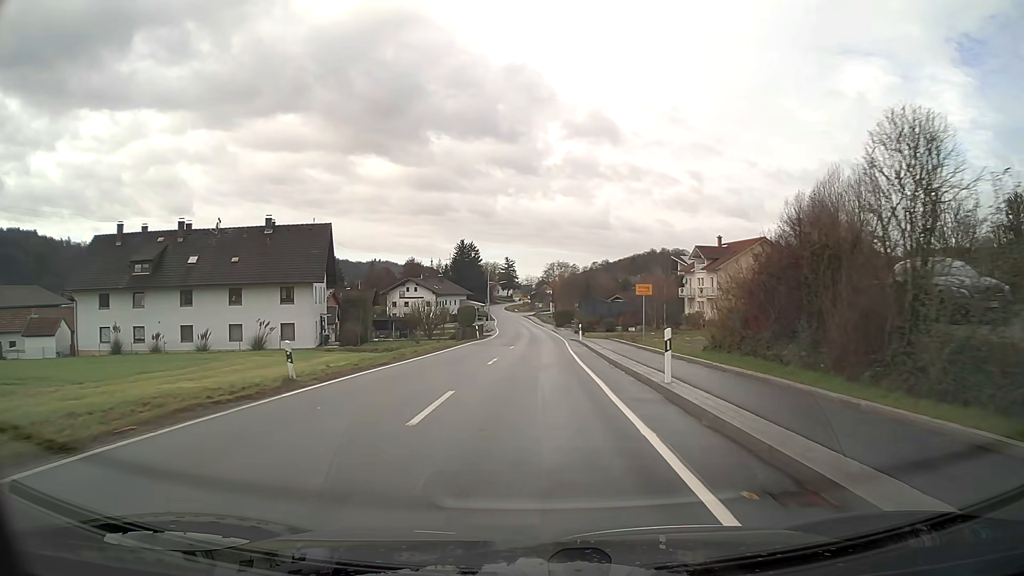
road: secondary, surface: asphalt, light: Day
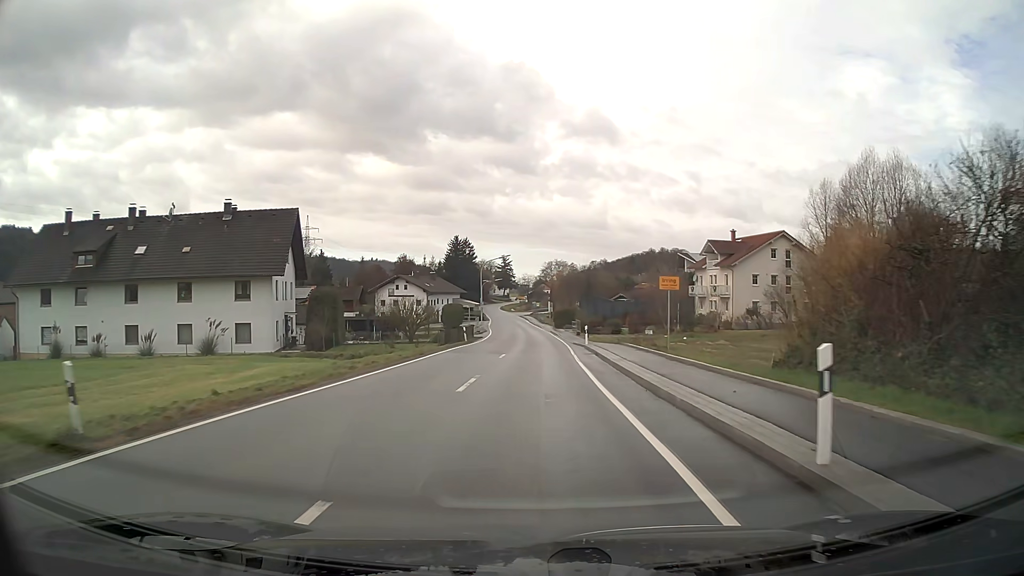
(0.0, +7.5) m; 0°
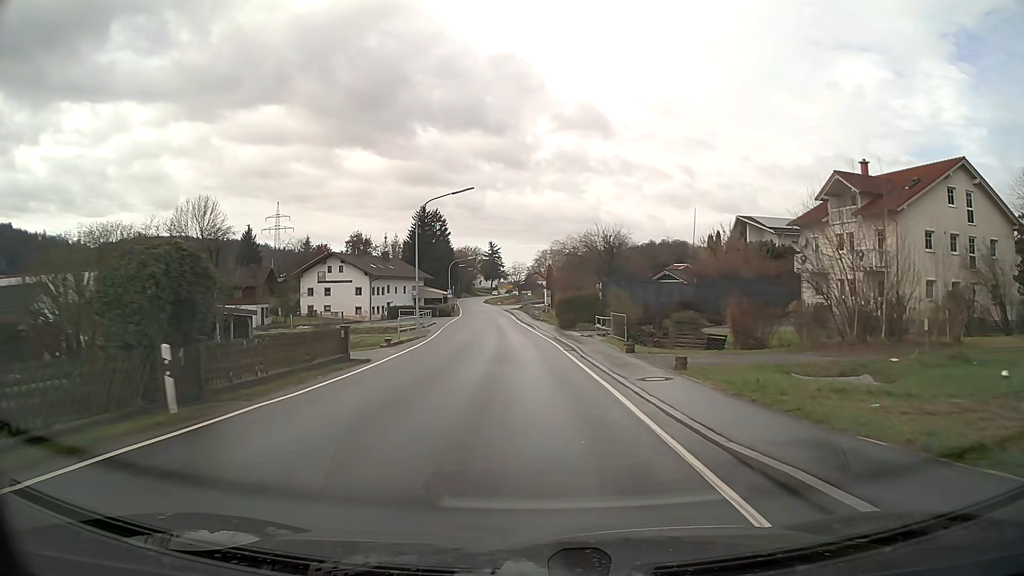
(+0.3, +37.4) m; 0°
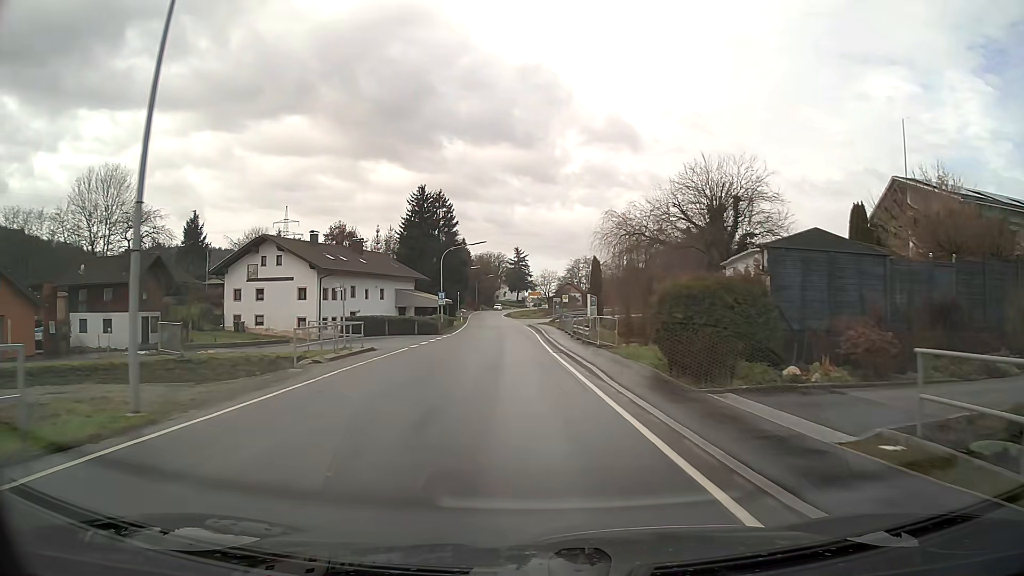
(-0.7, +30.4) m; -3°
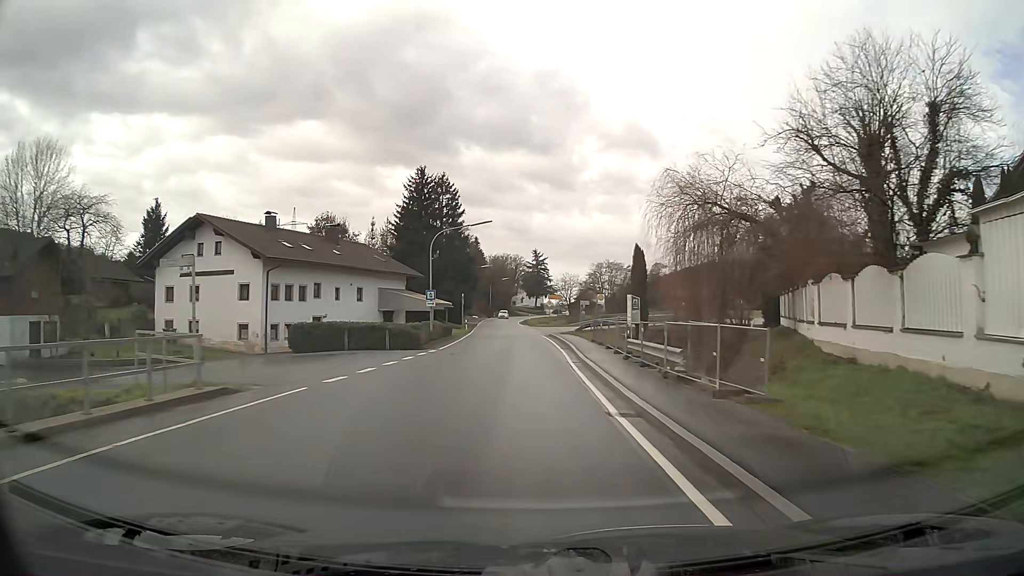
(-0.2, +15.1) m; -1°
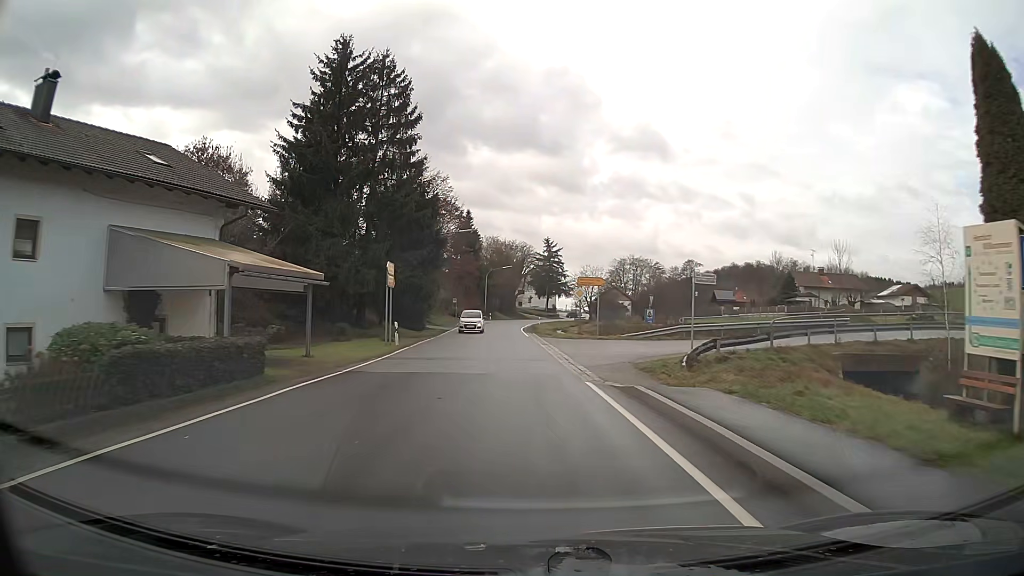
(-0.2, +37.3) m; -1°
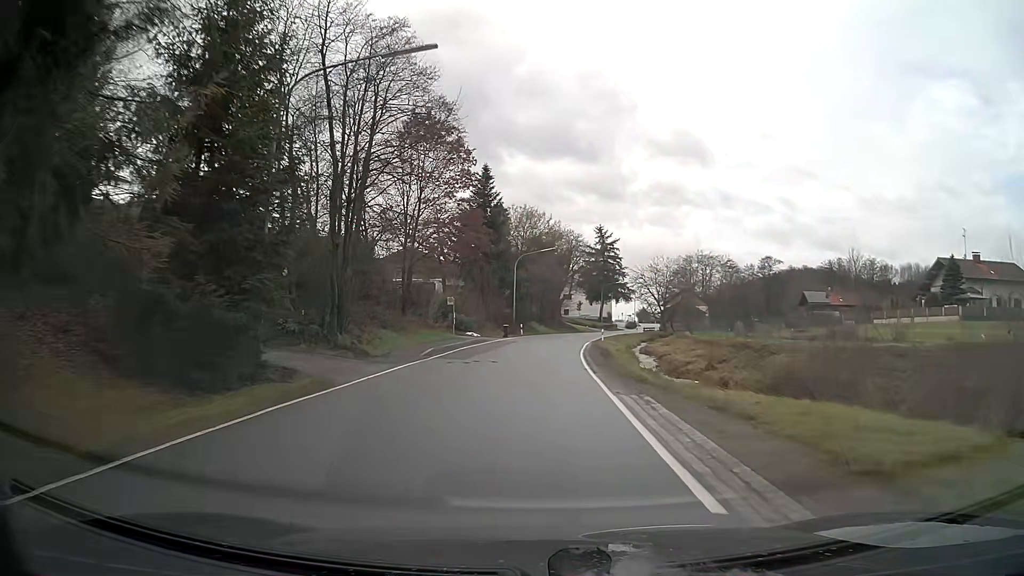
(-1.2, +36.7) m; -3°
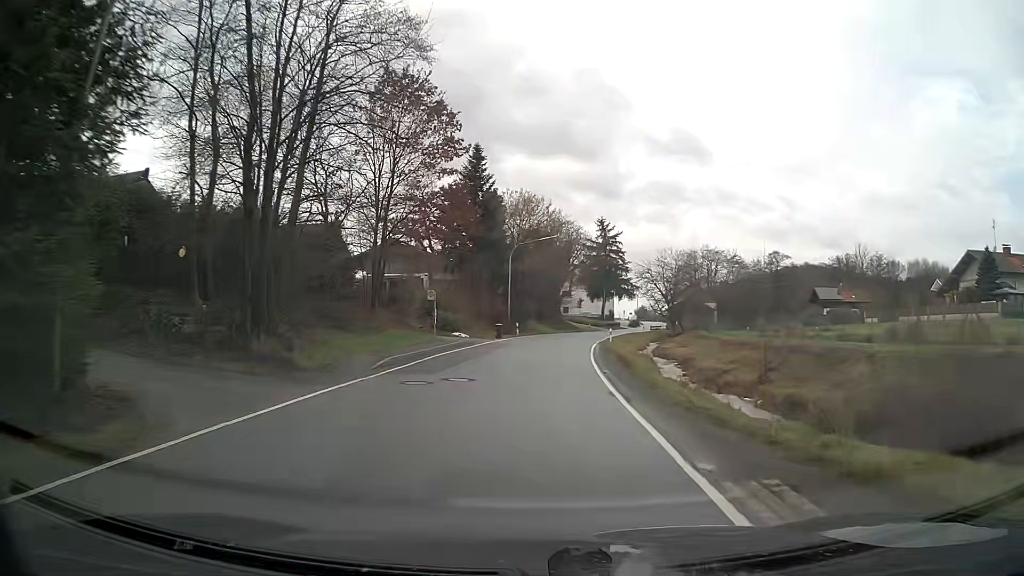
(0.0, +7.4) m; 0°
